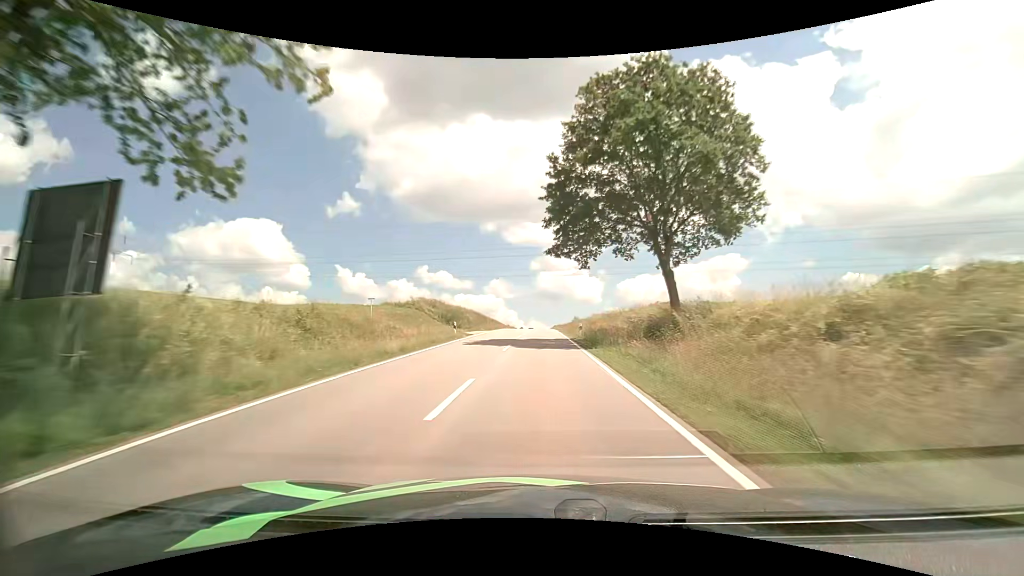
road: tertiary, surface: asphalt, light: Day
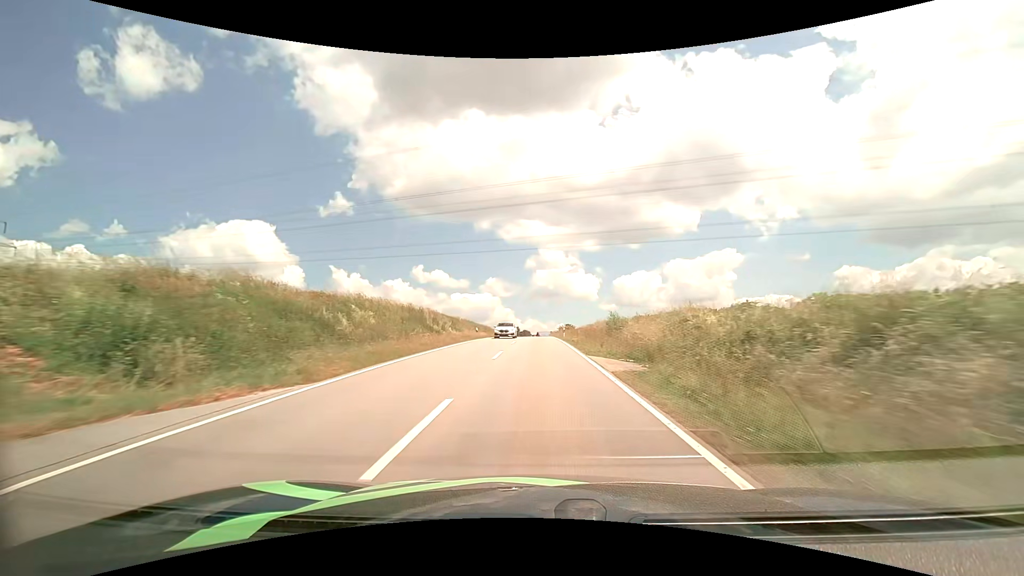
(+0.1, +39.4) m; 0°
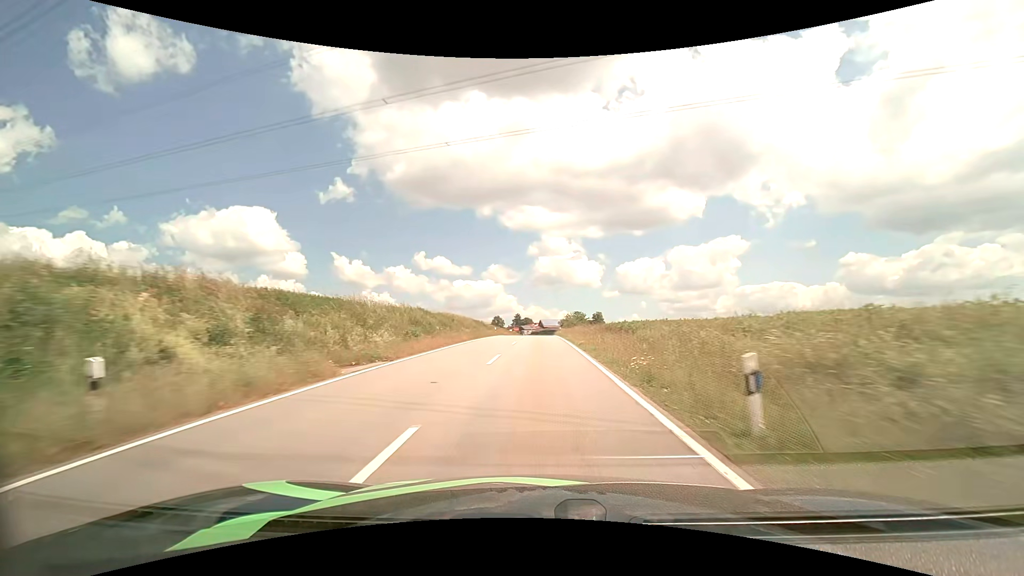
(-0.1, +39.2) m; 0°
(0, +10) (0, +20) (0, +30) (0, +40) (0, +50) (0, +60) (0, +70) (0, +80) (+1, +90) (+1, +100) m
